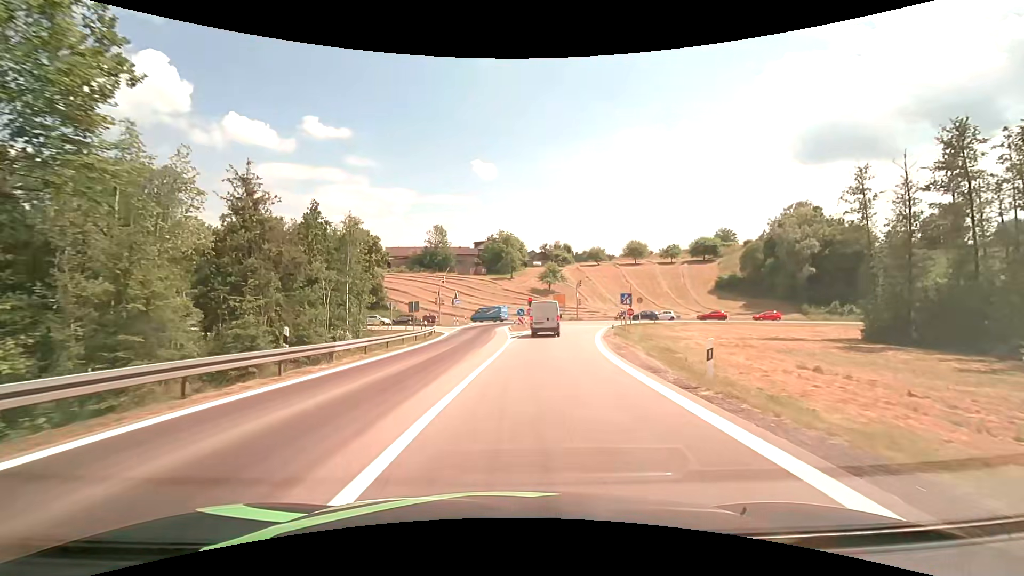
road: motorway_link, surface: asphalt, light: Day
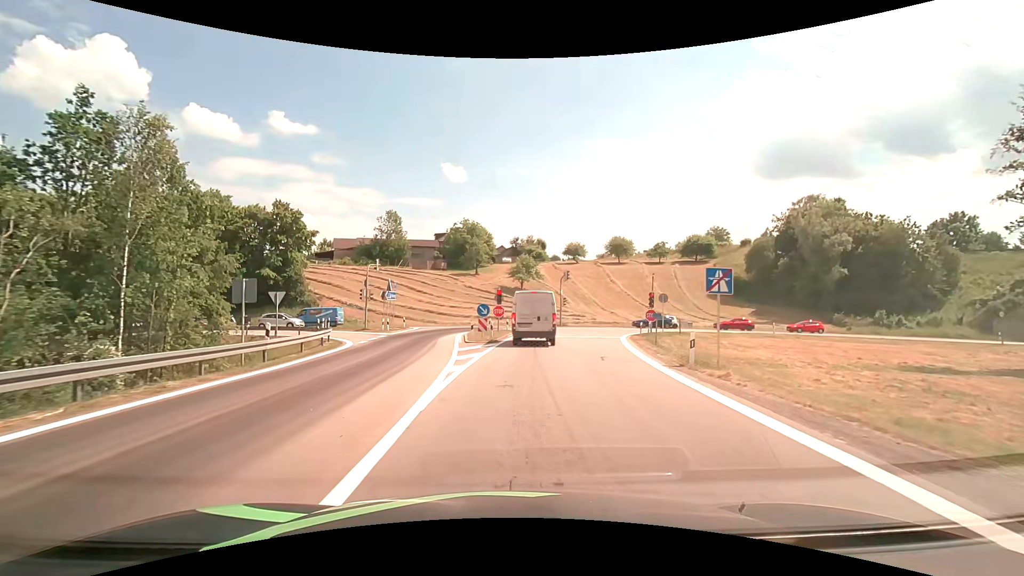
(+0.8, +19.9) m; +4°
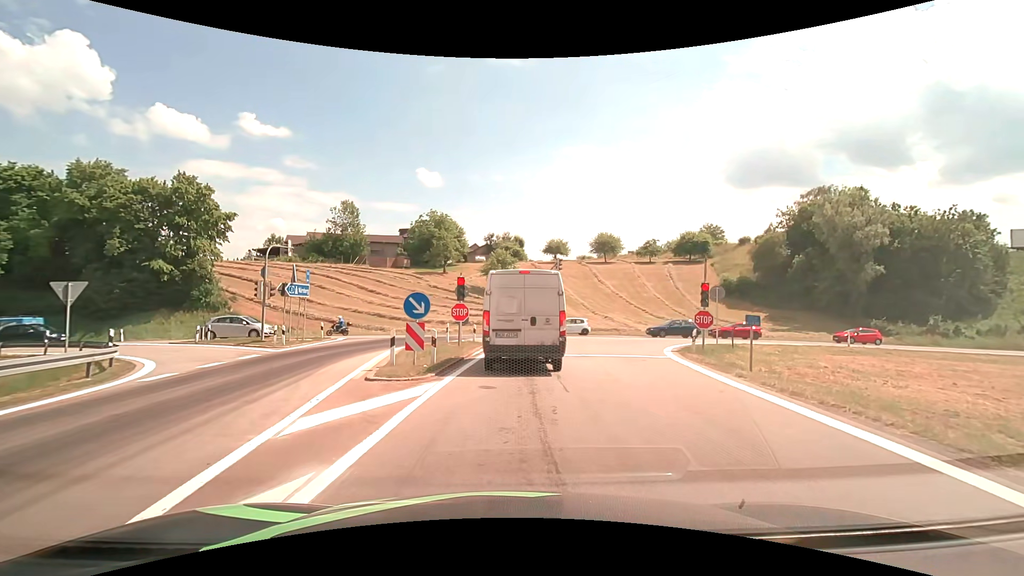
(+0.3, +14.0) m; +3°
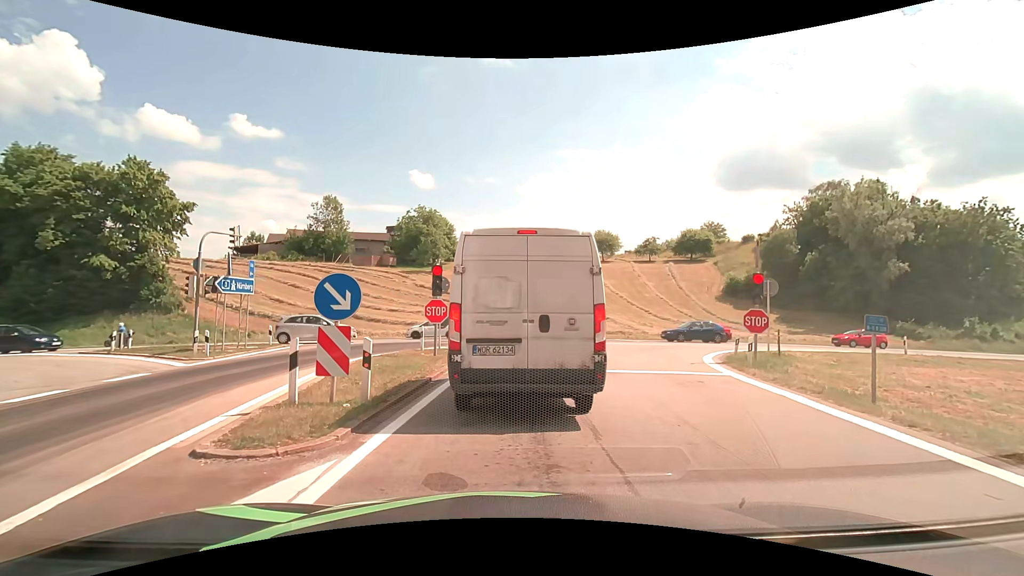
(0.0, +5.3) m; +1°
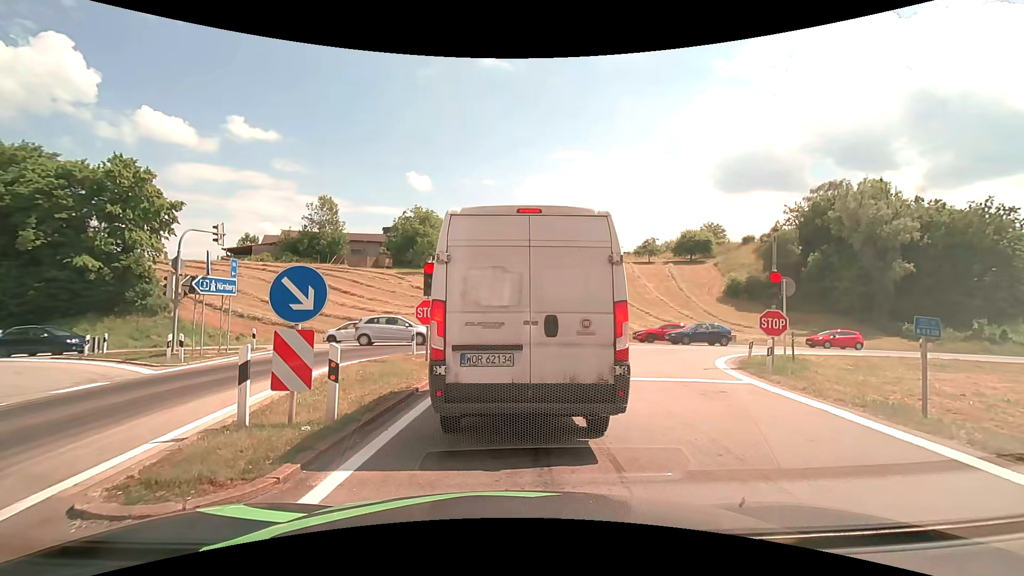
(0.0, +1.1) m; +1°
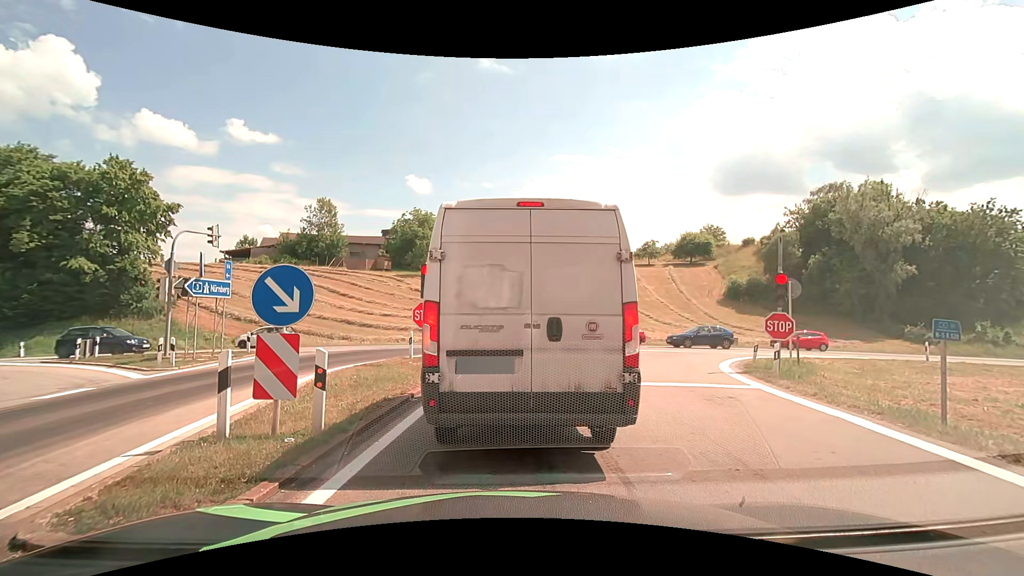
(0.0, +0.3) m; 0°
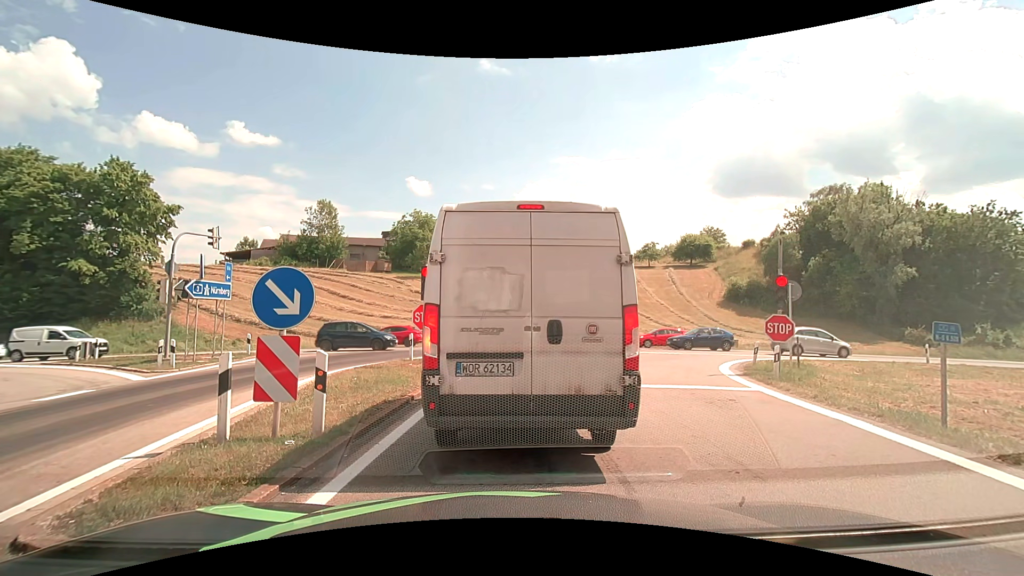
(0.0, +0.1) m; 0°
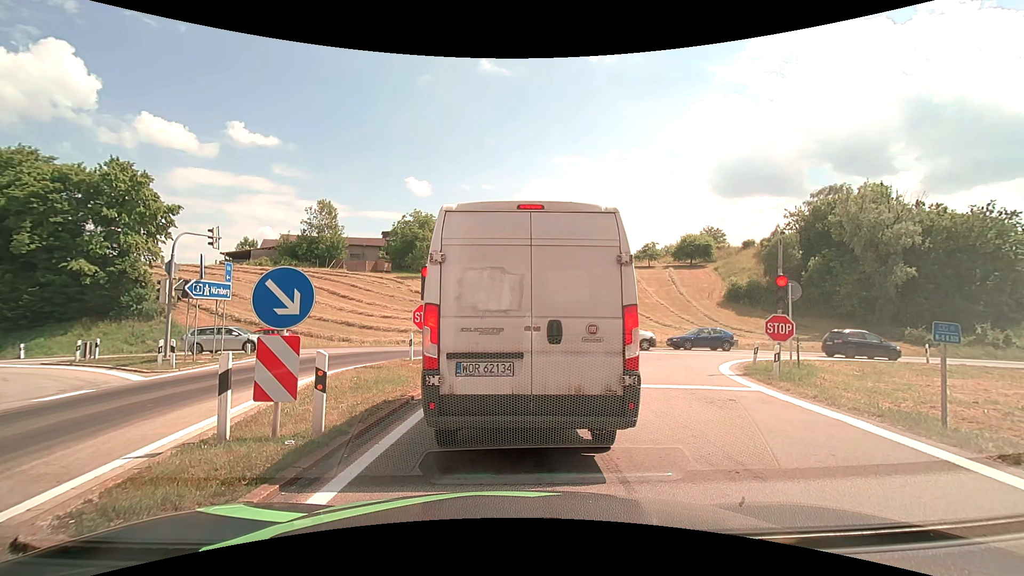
(0.0, 0.0) m; 0°
(0, +10) (0, +20) (-4, +29) (-13, +34) (-22, +36) (-32, +36) (-42, +36) (-52, +36) (-62, +36) (-72, +36) m
